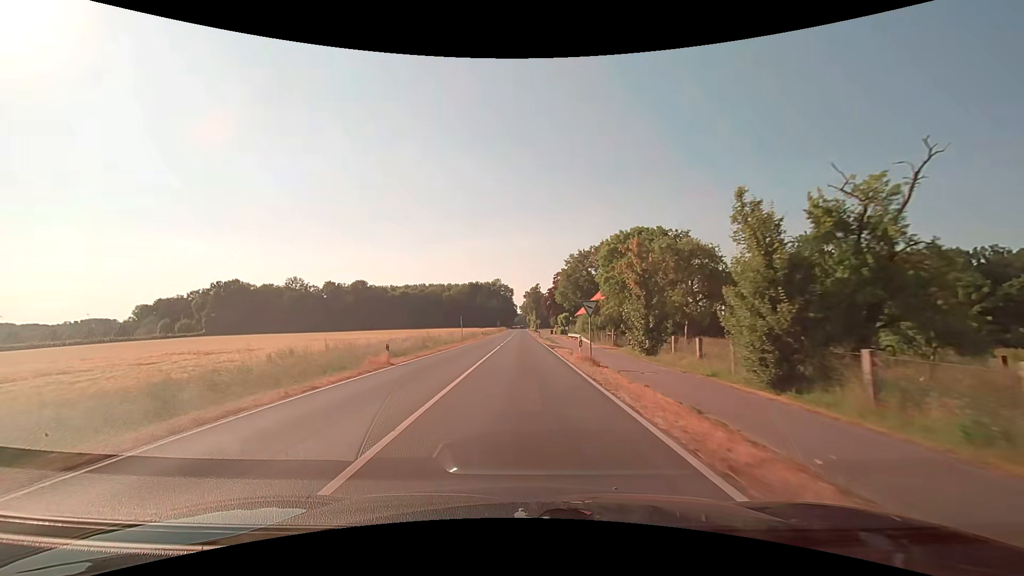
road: secondary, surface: asphalt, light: Day
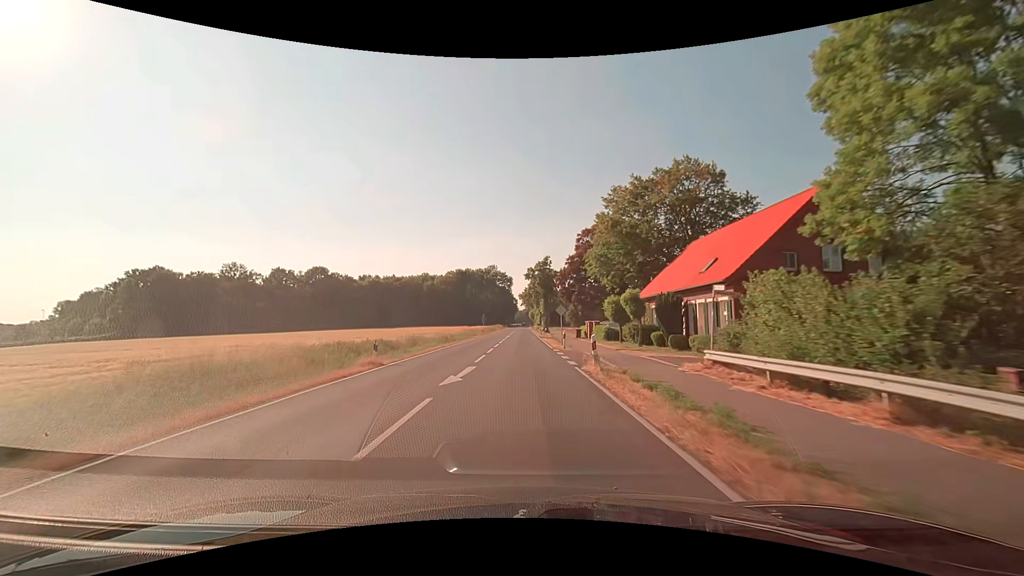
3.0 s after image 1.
(-0.1, +51.8) m; 0°
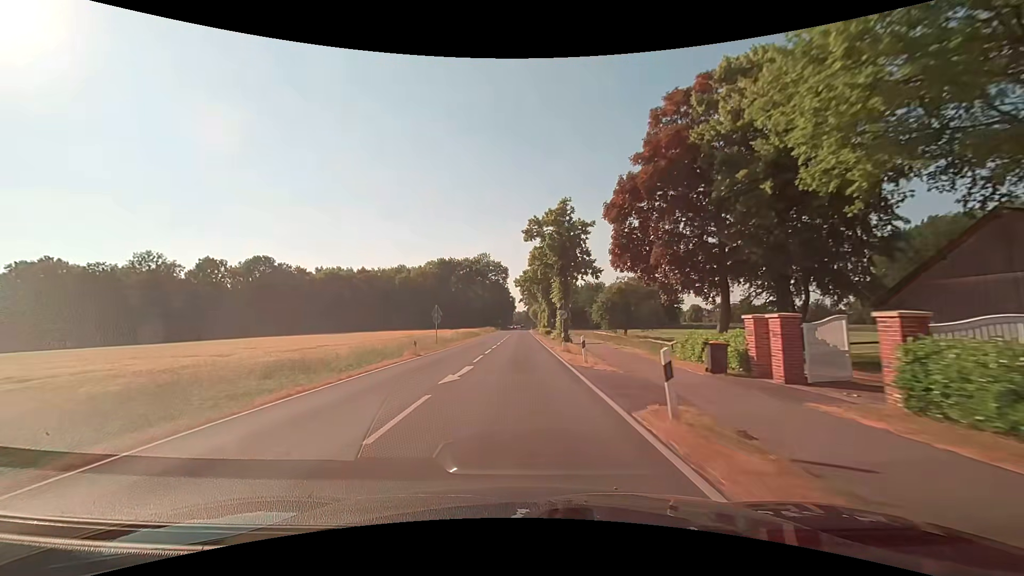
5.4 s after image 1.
(0.0, +42.3) m; 0°
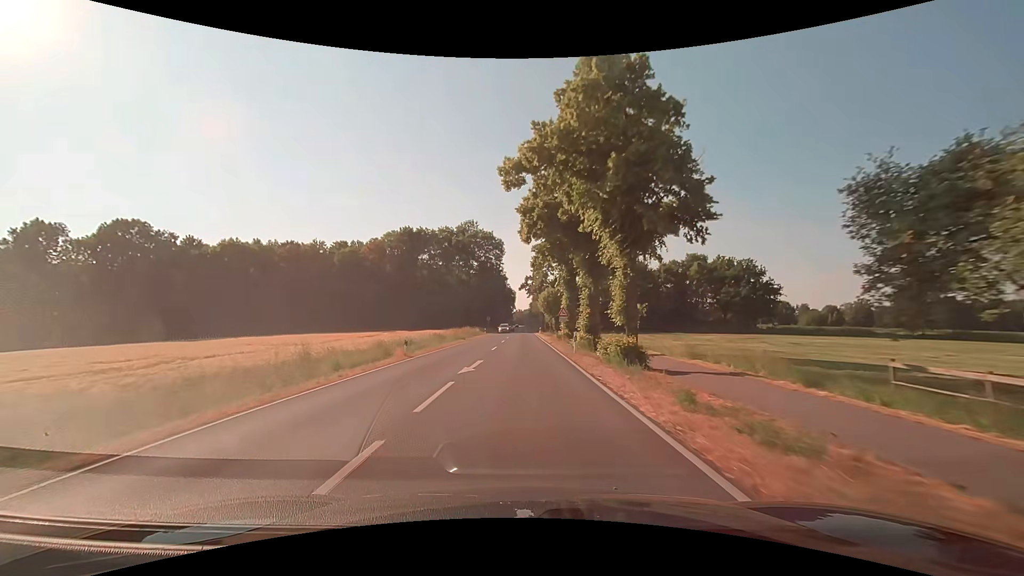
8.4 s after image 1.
(-0.4, +53.3) m; 0°
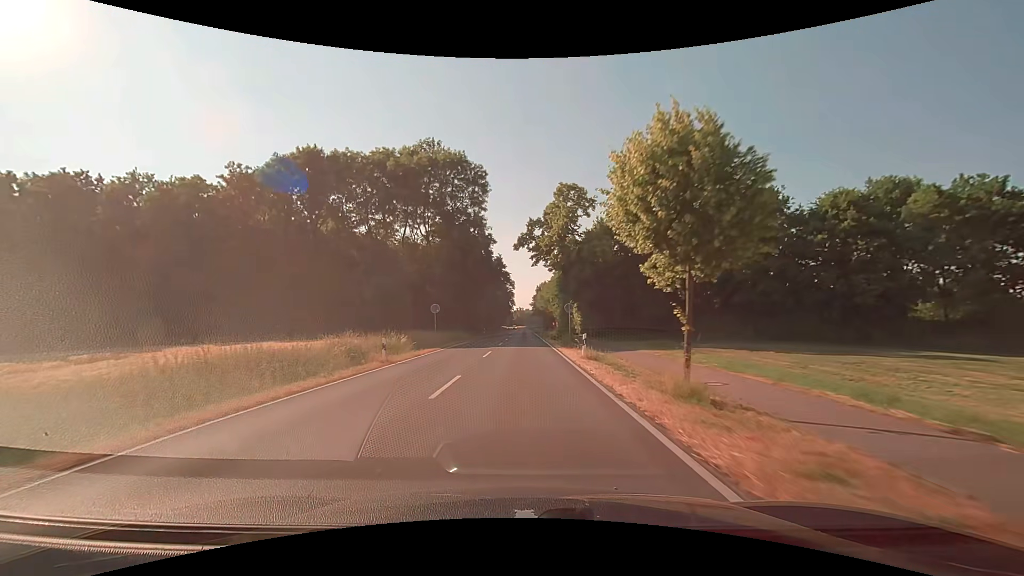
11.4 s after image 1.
(0.0, +53.6) m; 0°
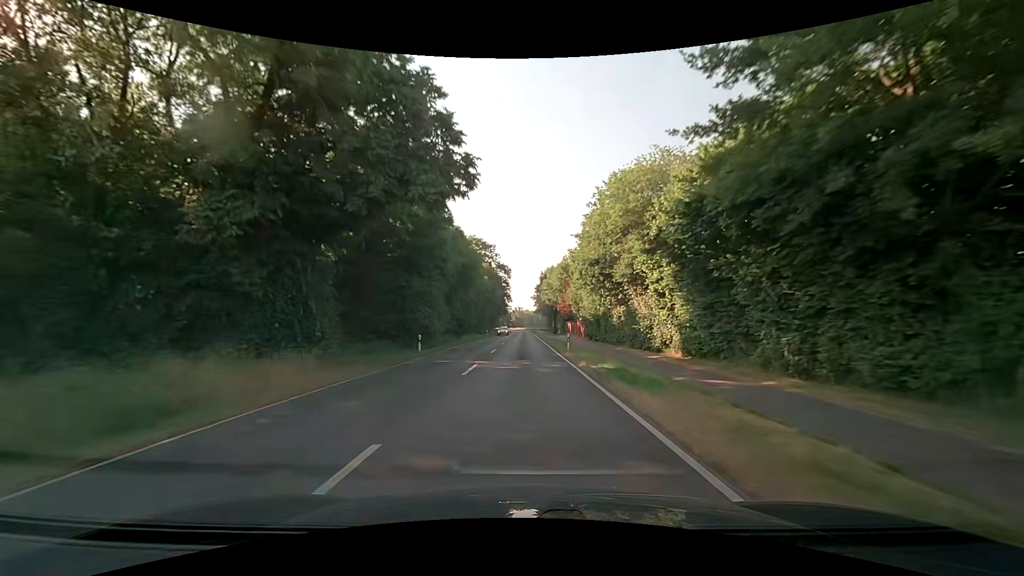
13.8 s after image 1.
(0.0, +43.5) m; 0°
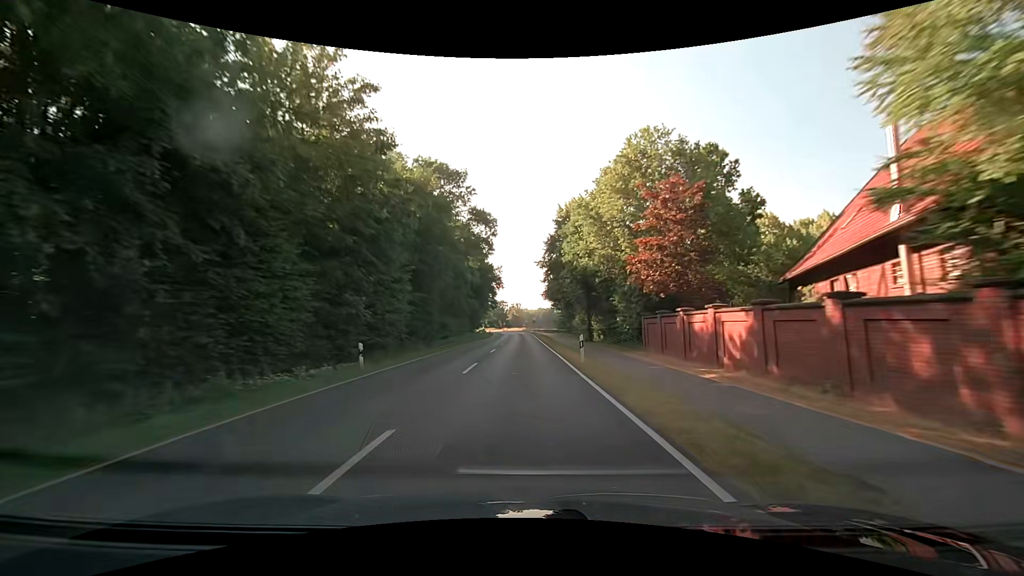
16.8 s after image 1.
(0.0, +59.7) m; 0°
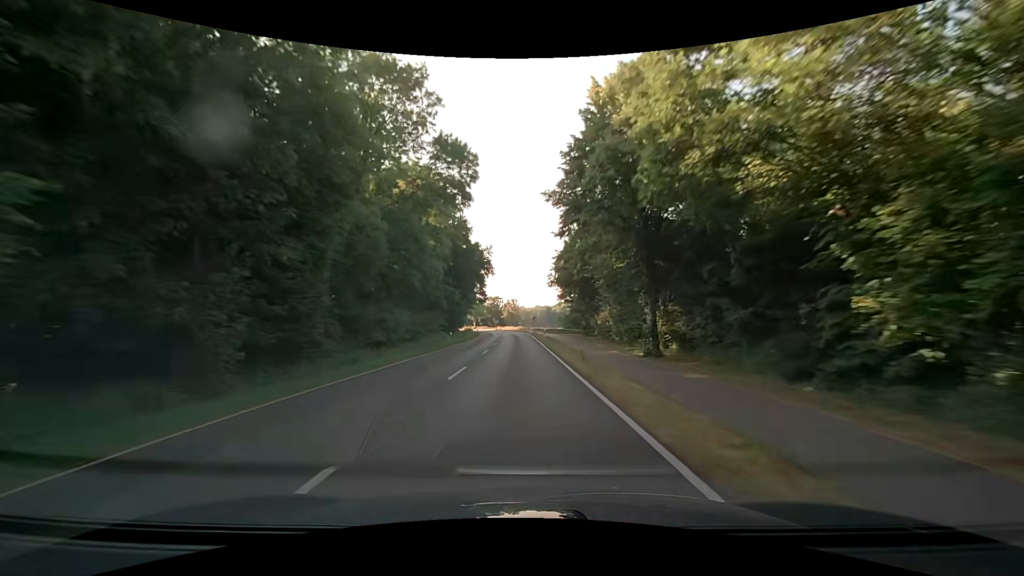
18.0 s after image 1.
(0.0, +25.9) m; 0°
(0, +10) (0, +20) (0, +30) (0, +40) (0, +50) (-1, +60) (-1, +70) (-2, +80) (-2, +90) (-3, +100) m
